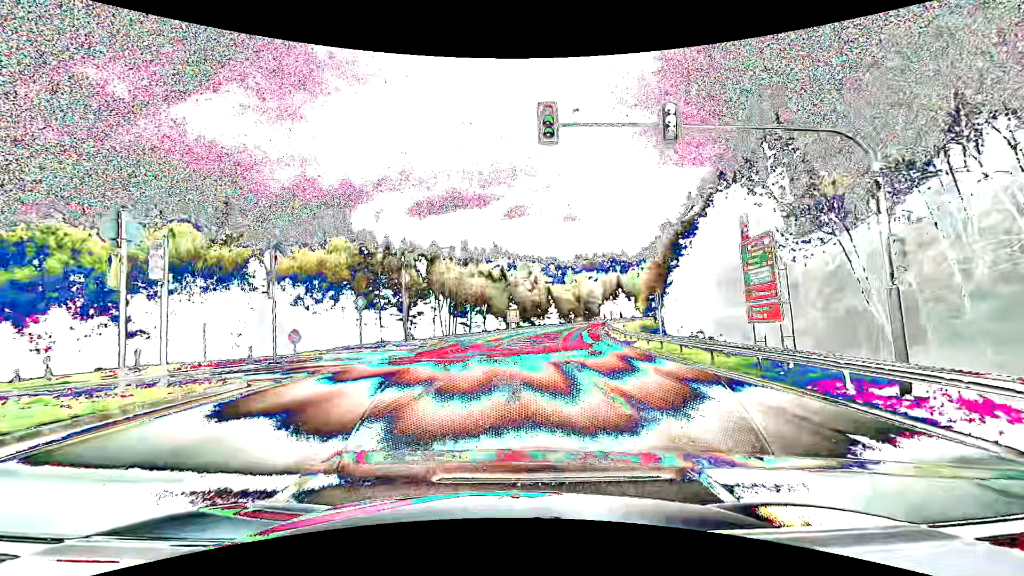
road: secondary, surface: asphalt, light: Day
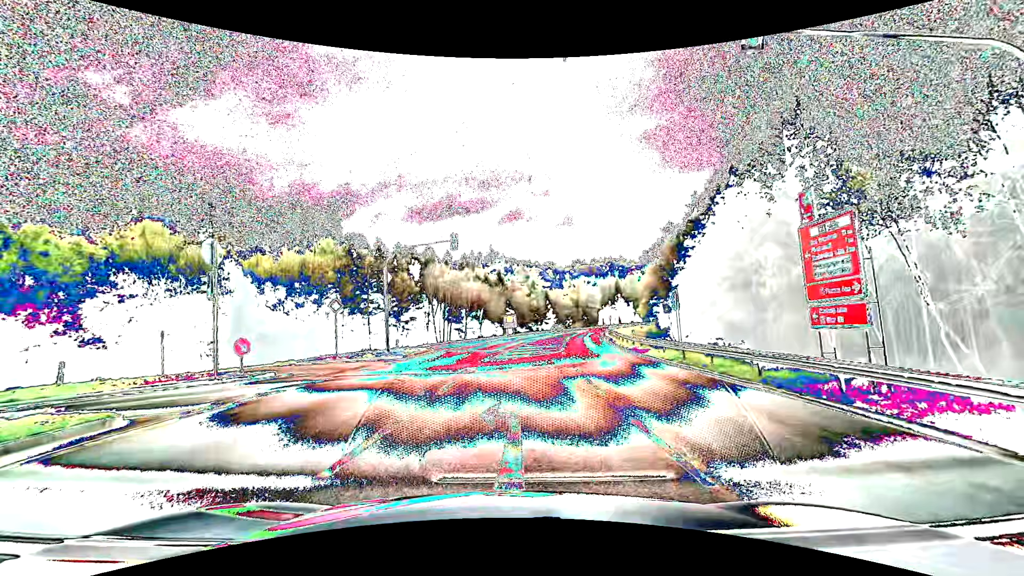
(0.0, +3.5) m; 0°
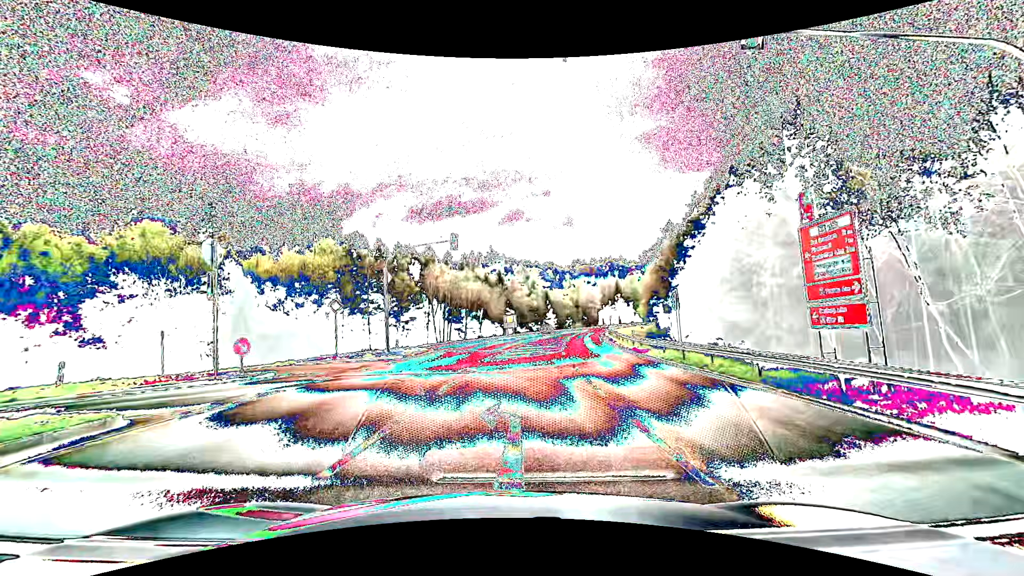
(0.0, 0.0) m; 0°
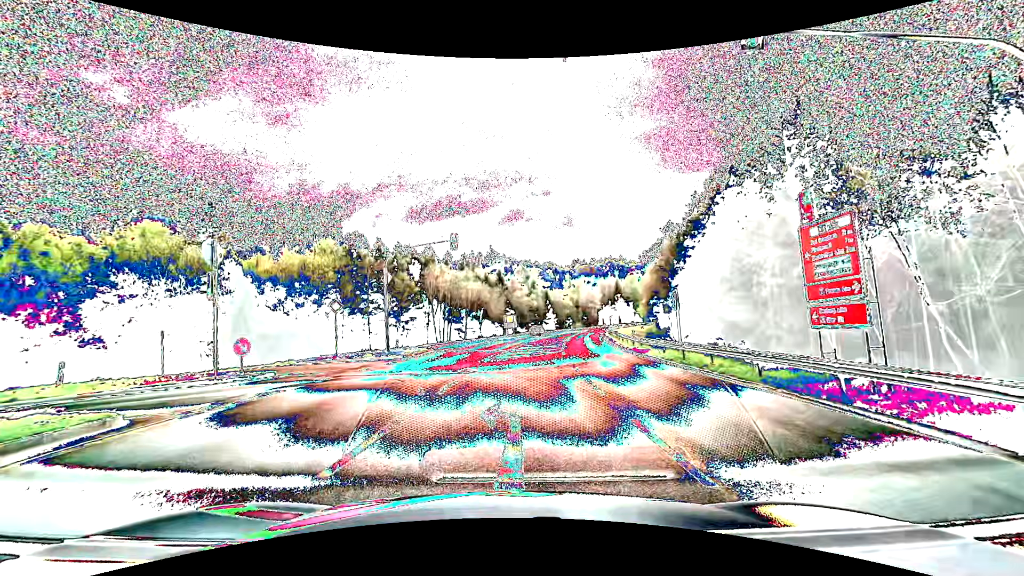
(0.0, 0.0) m; 0°
(0, +10) (-3, +19) (-11, +26) (-20, +28) (-30, +30) (-40, +31) (-50, +34) (-59, +38) (-68, +42) (-77, +47) m
